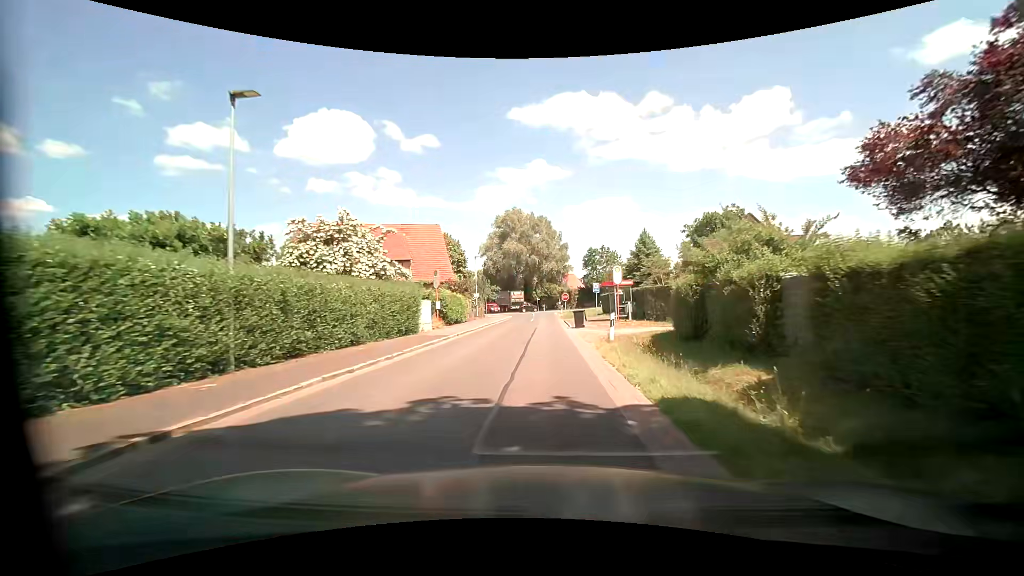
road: tertiary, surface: asphalt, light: Day
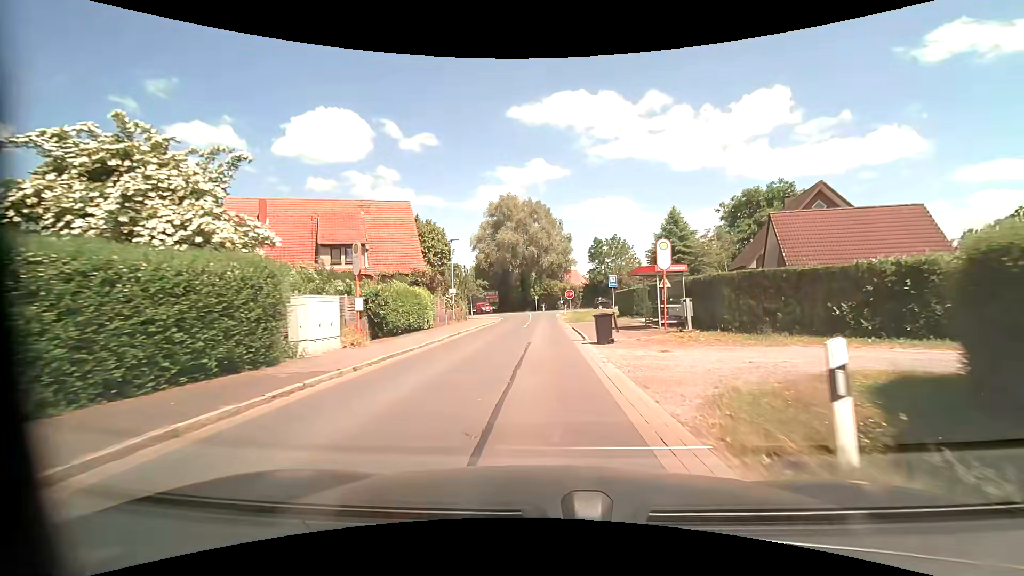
(-0.1, +12.5) m; 0°
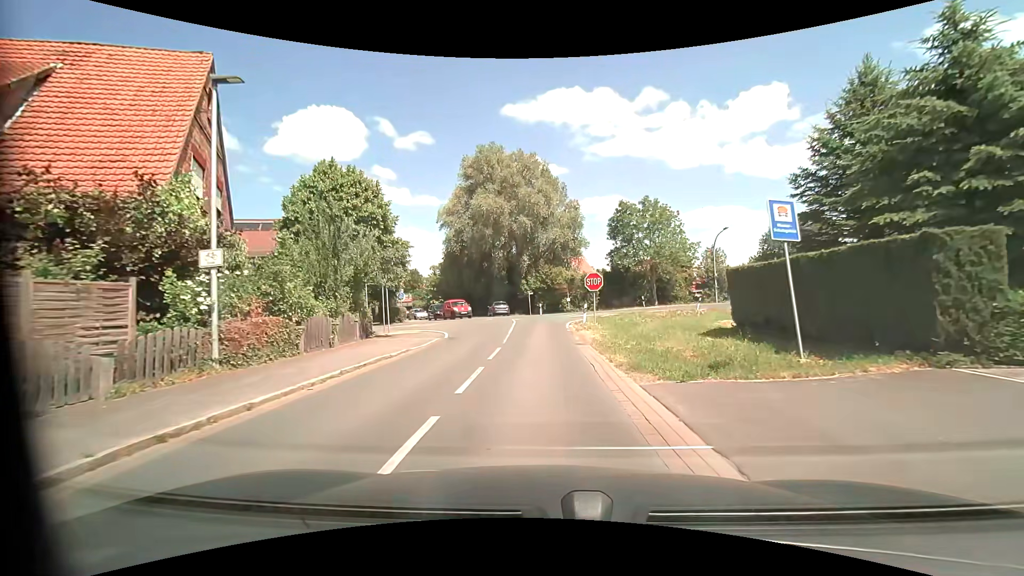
(+0.1, +26.6) m; 0°
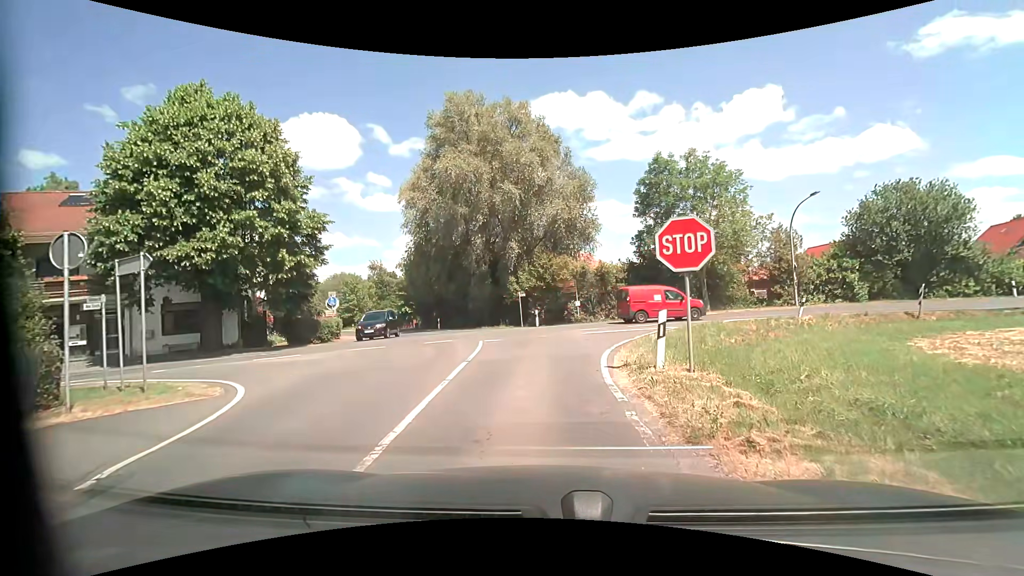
(+0.1, +16.0) m; 0°
